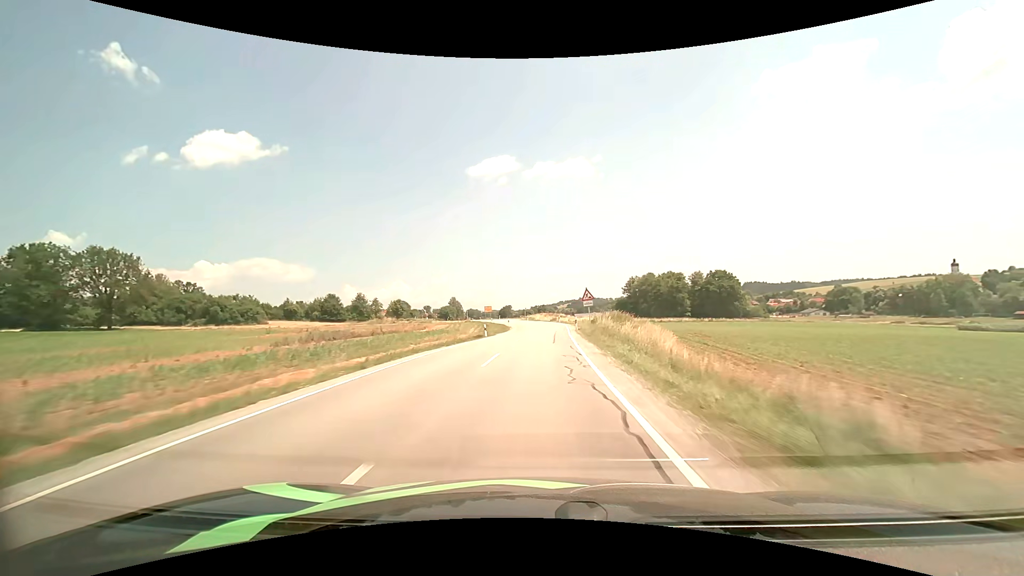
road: secondary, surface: asphalt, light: Day
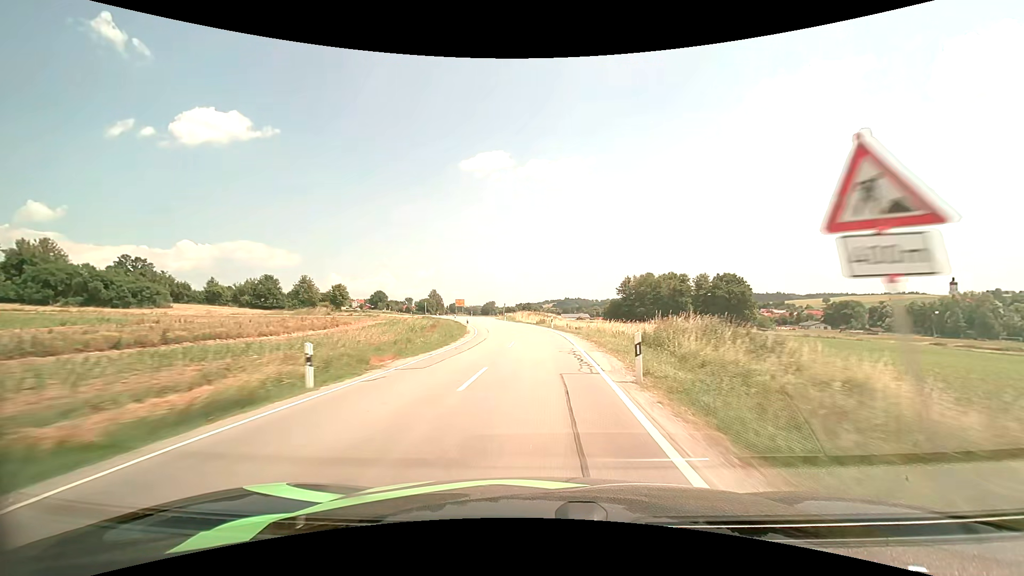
(+0.3, +26.8) m; +1°
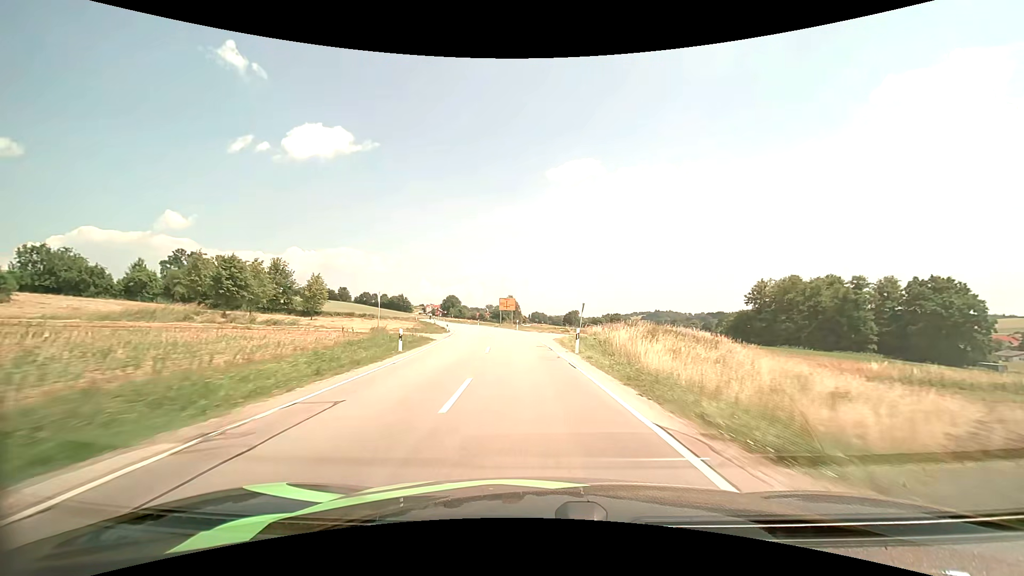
(-2.4, +50.5) m; -9°
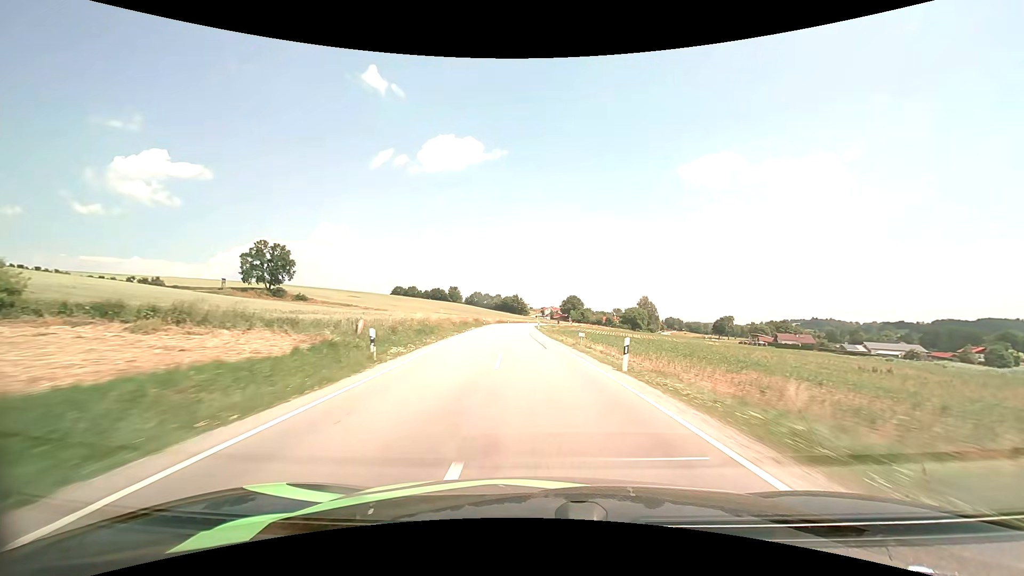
(-8.6, +66.4) m; -14°
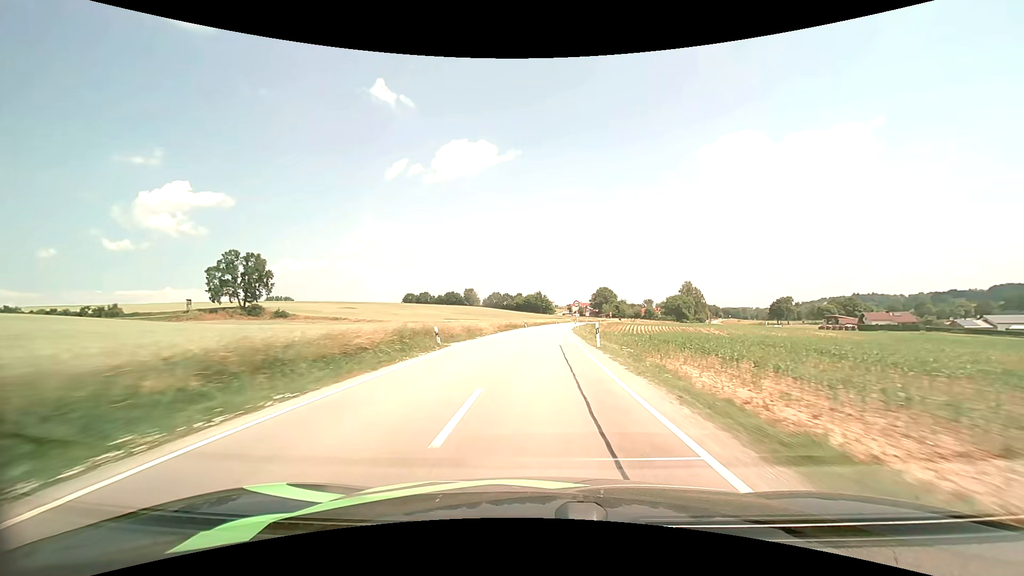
(-1.6, +43.5) m; -3°
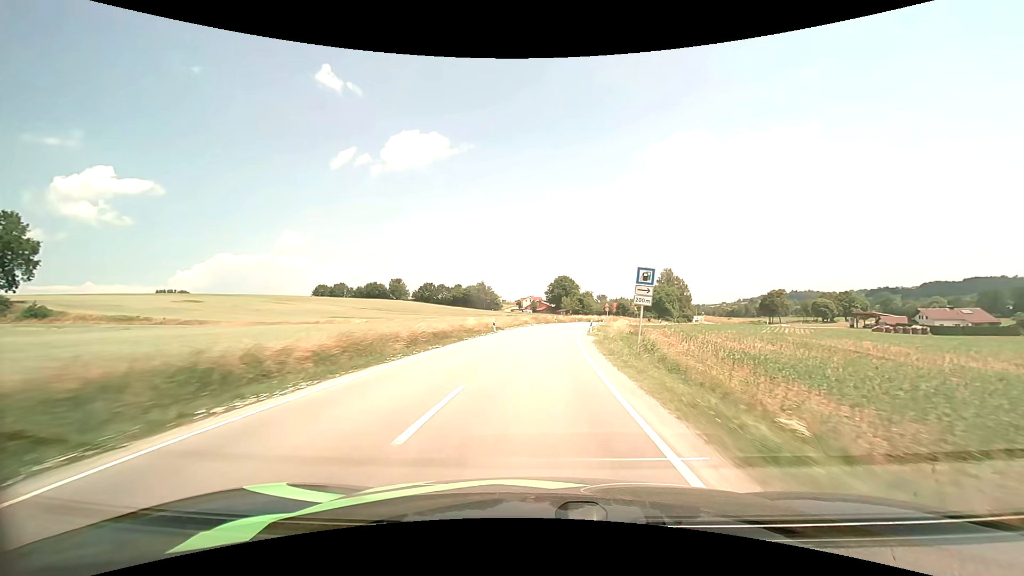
(+2.9, +71.6) m; +6°
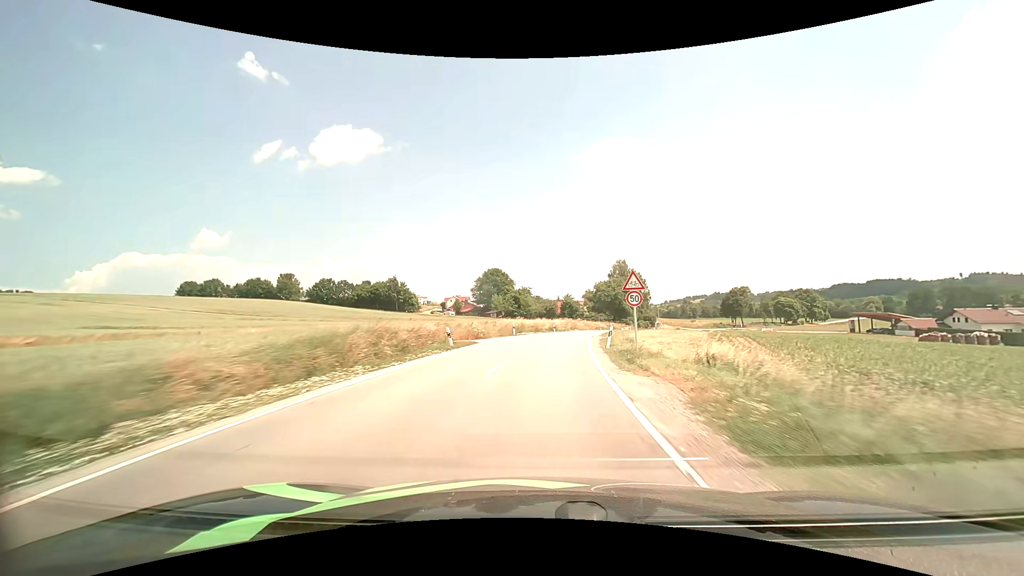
(+3.4, +52.8) m; +8°
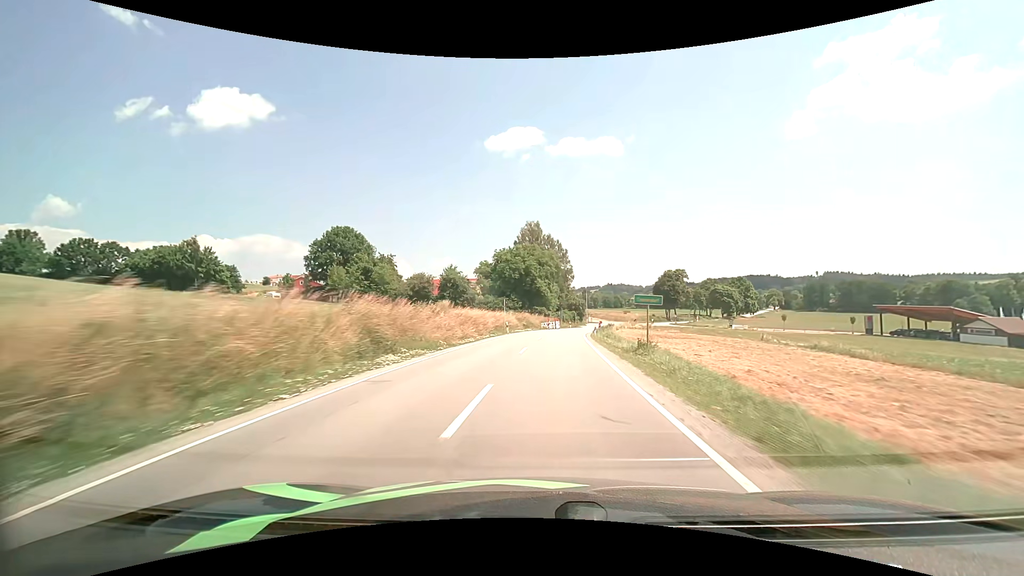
(+7.0, +66.0) m; +12°
(0, +10) (0, +20) (+1, +30) (+2, +40) (+3, +50) (+4, +60) (+6, +70) (+8, +79) (+11, +89) (+14, +99) m
